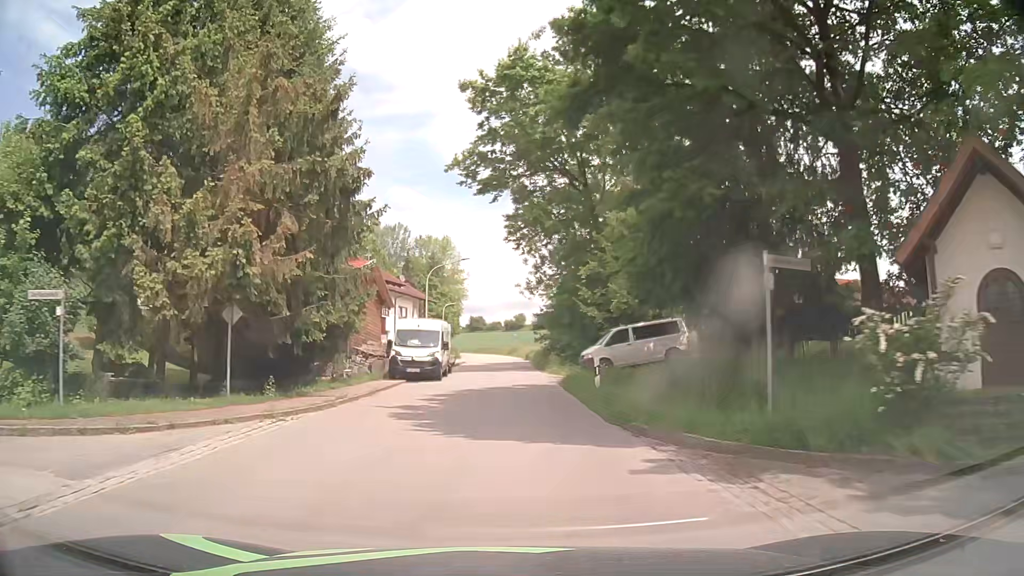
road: tertiary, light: Day
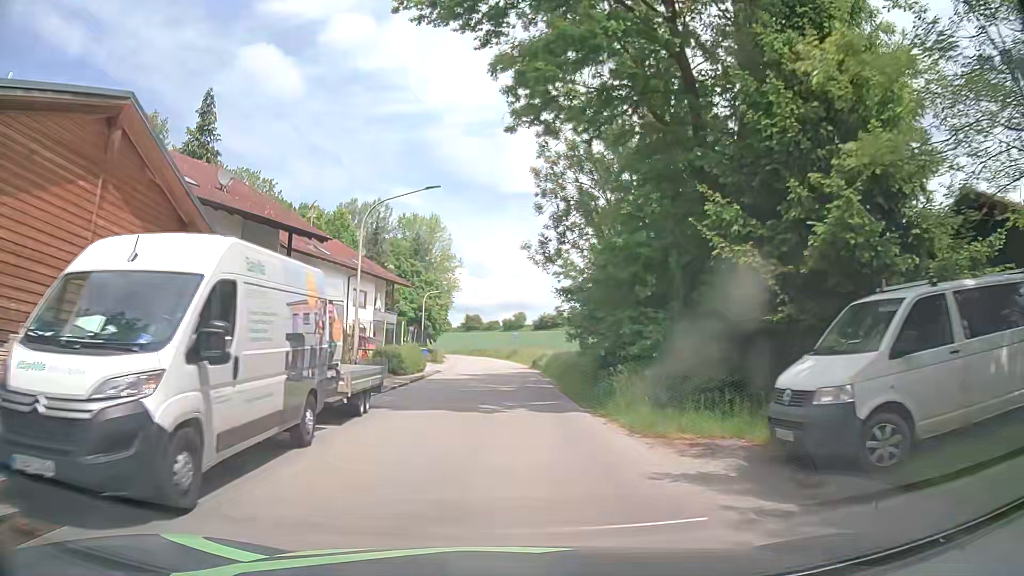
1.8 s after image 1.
(+0.1, +21.6) m; 0°
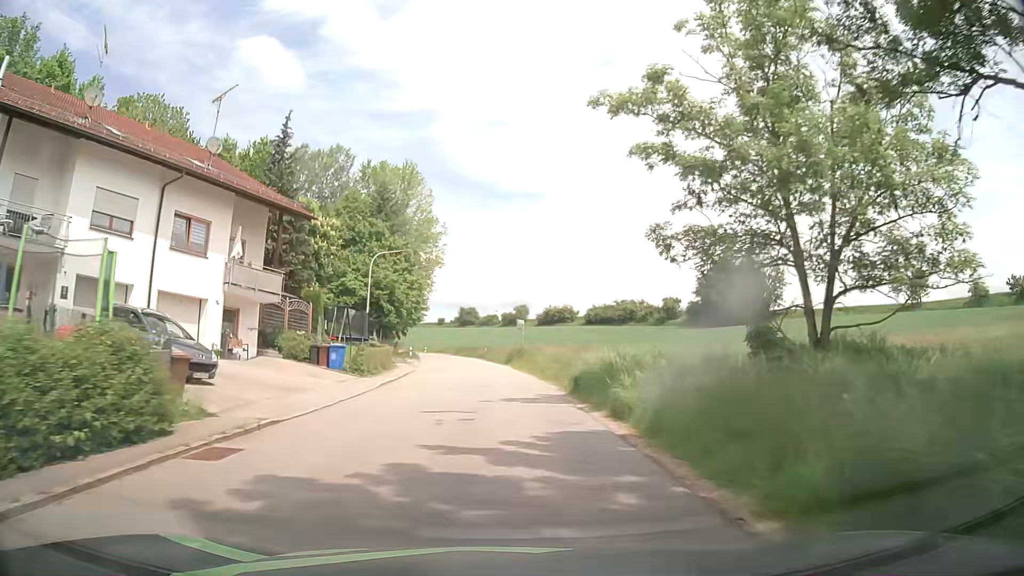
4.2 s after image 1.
(+0.1, +29.7) m; +1°
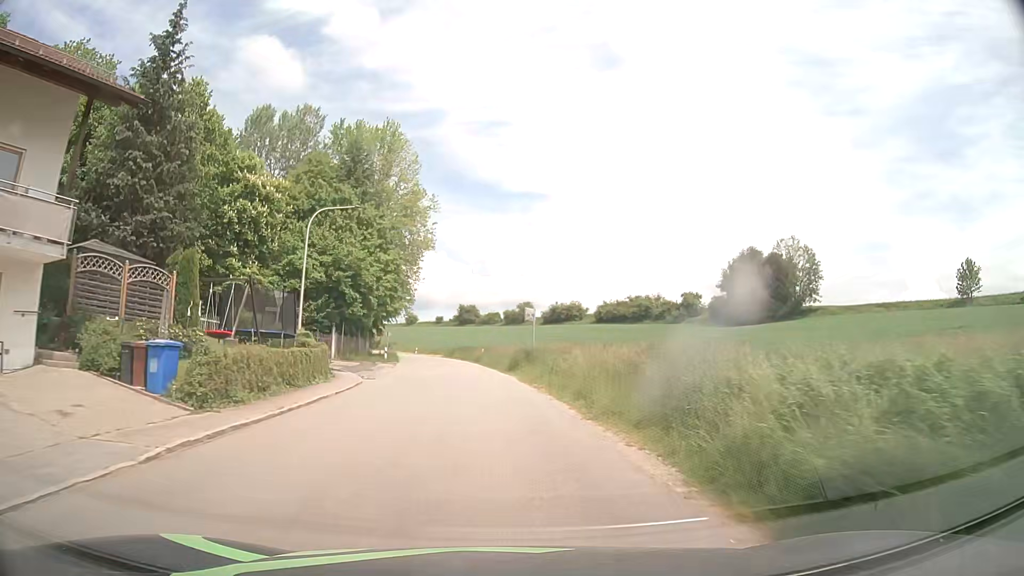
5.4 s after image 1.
(-0.1, +15.1) m; -1°
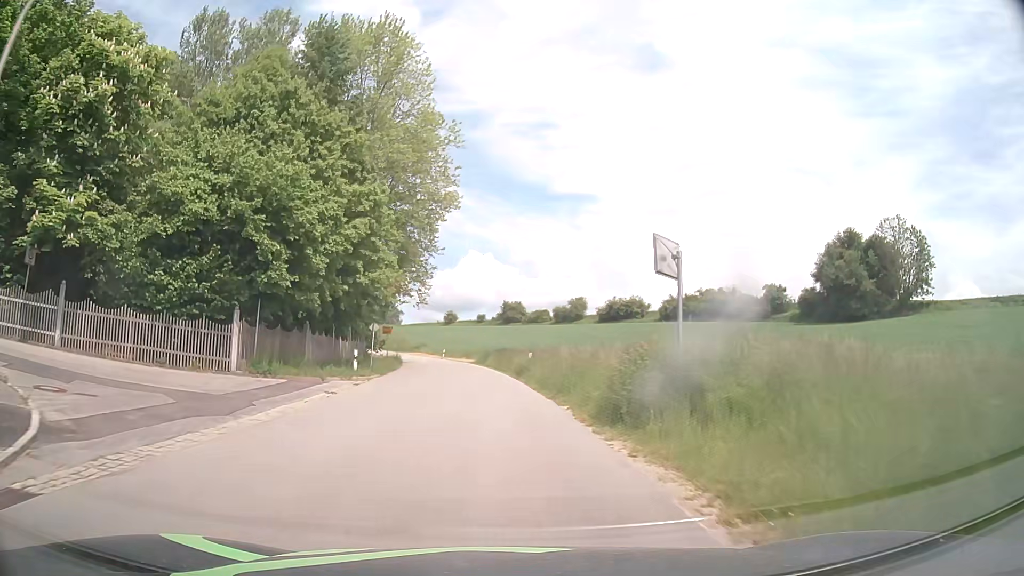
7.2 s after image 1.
(-0.5, +22.6) m; -3°
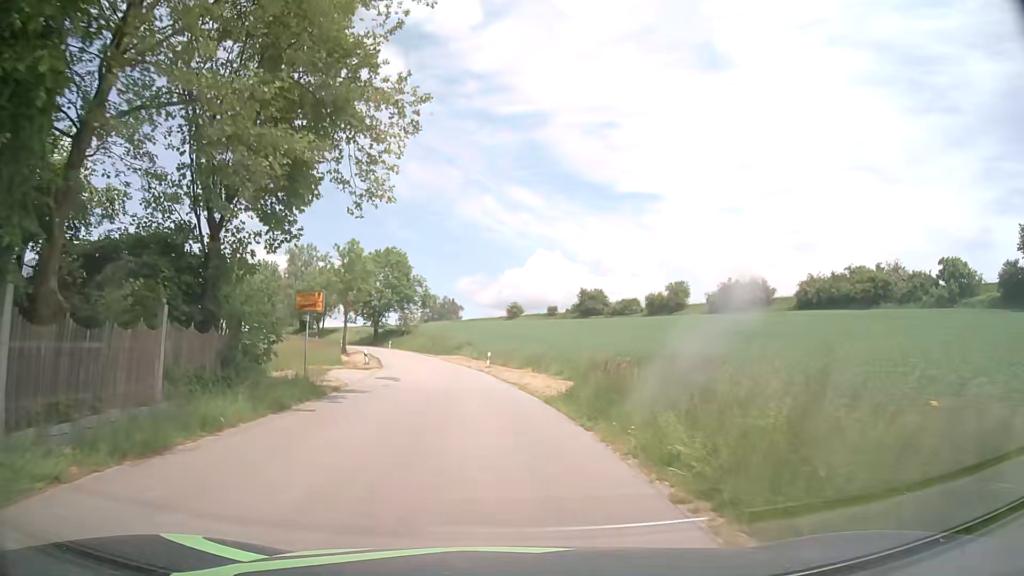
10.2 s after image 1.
(-2.0, +38.0) m; -6°
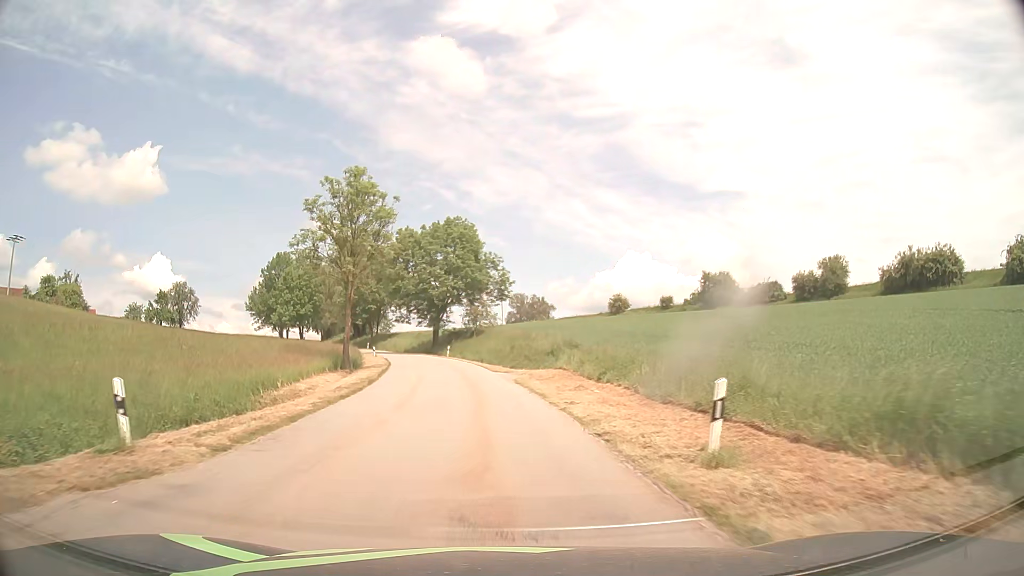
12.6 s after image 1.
(-2.3, +32.6) m; -8°
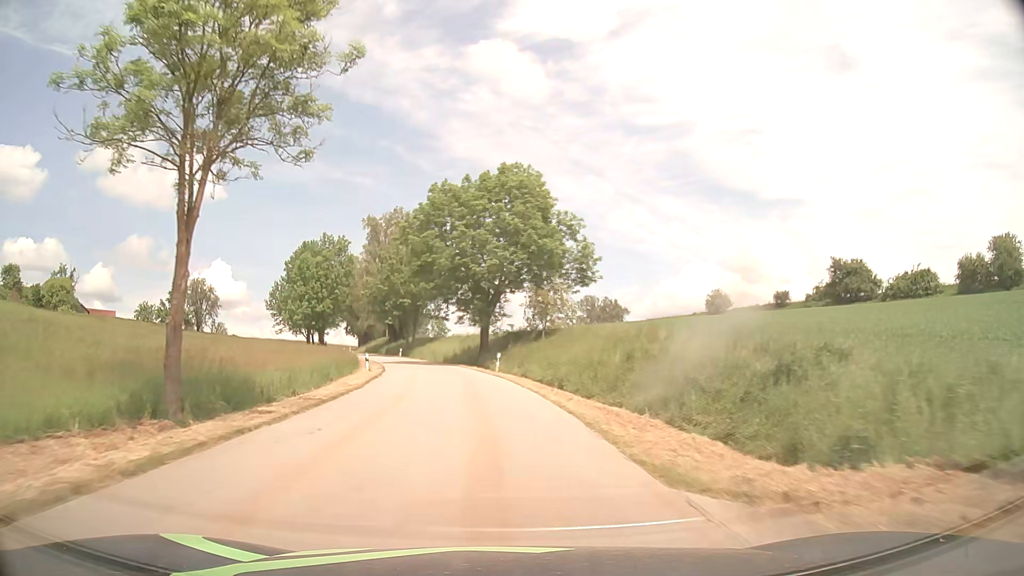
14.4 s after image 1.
(-1.5, +28.0) m; -6°
(0, +10) (-1, +20) (-2, +30) (-3, +40) (-5, +50) (-7, +59) (-10, +69) (-13, +79) (-16, +88) (-20, +97) m
